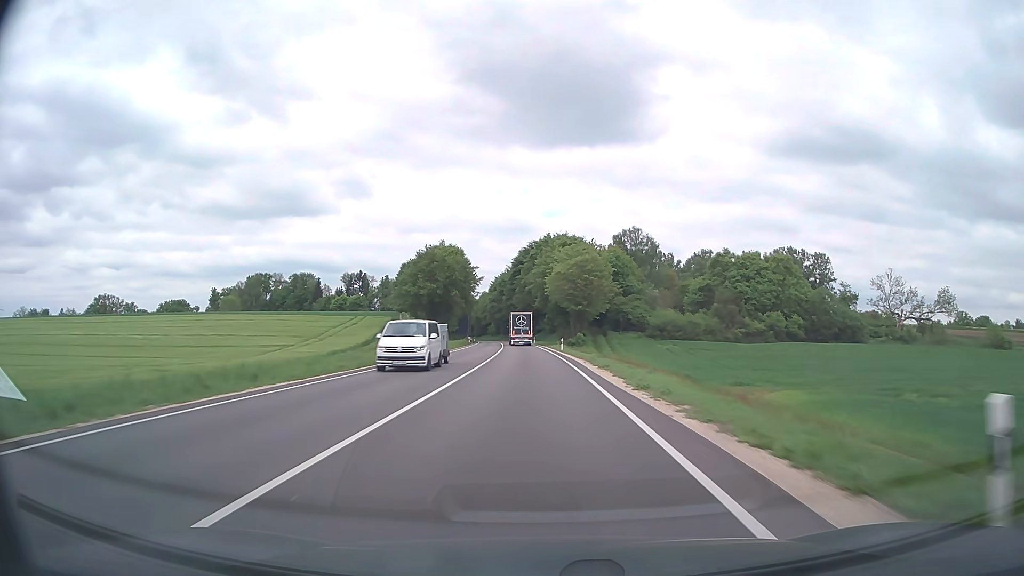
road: trunk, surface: asphalt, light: Day
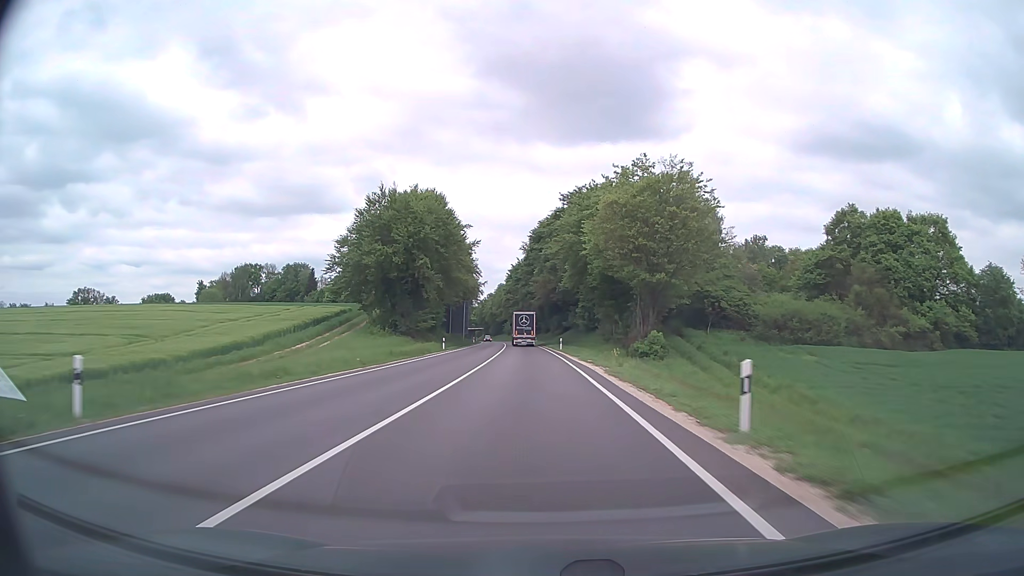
(-0.9, +46.3) m; -2°
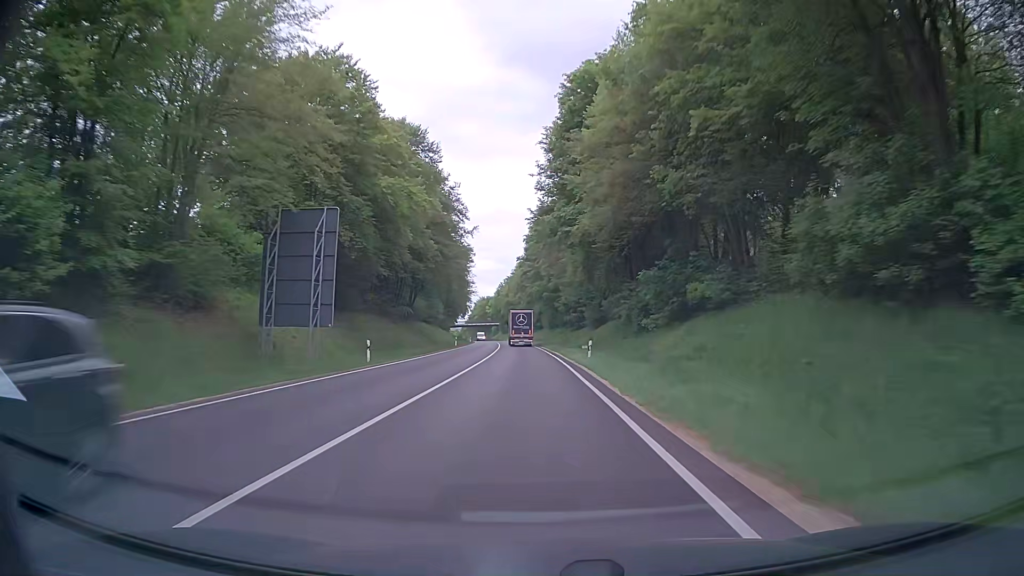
(-1.8, +78.0) m; -3°
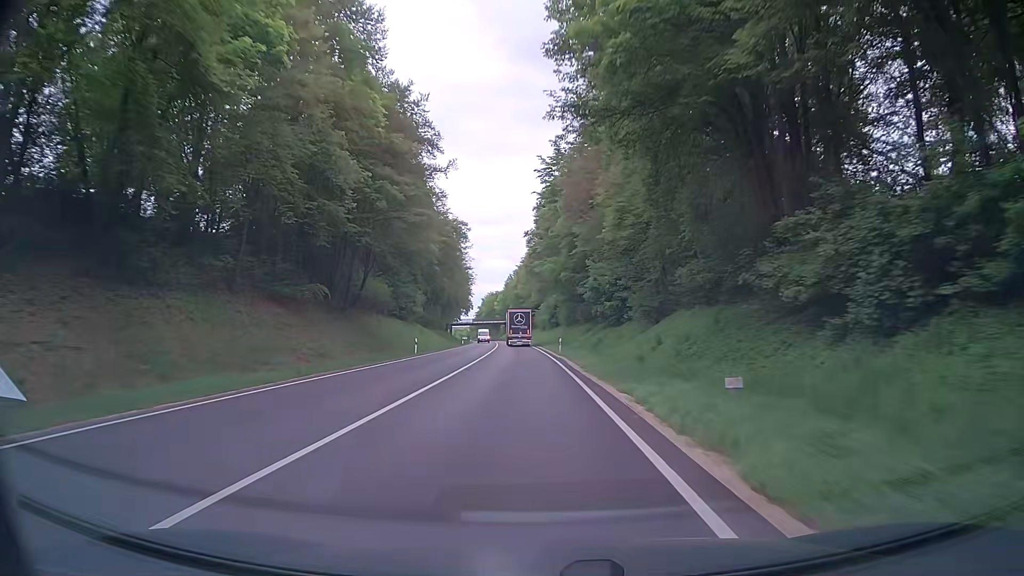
(-0.2, +31.4) m; -1°
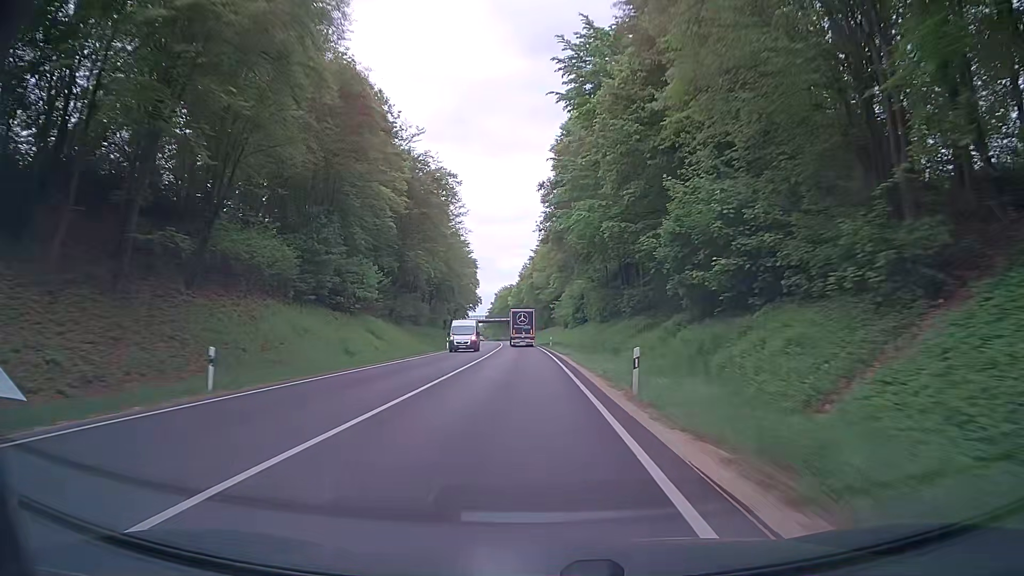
(-0.5, +31.4) m; -2°
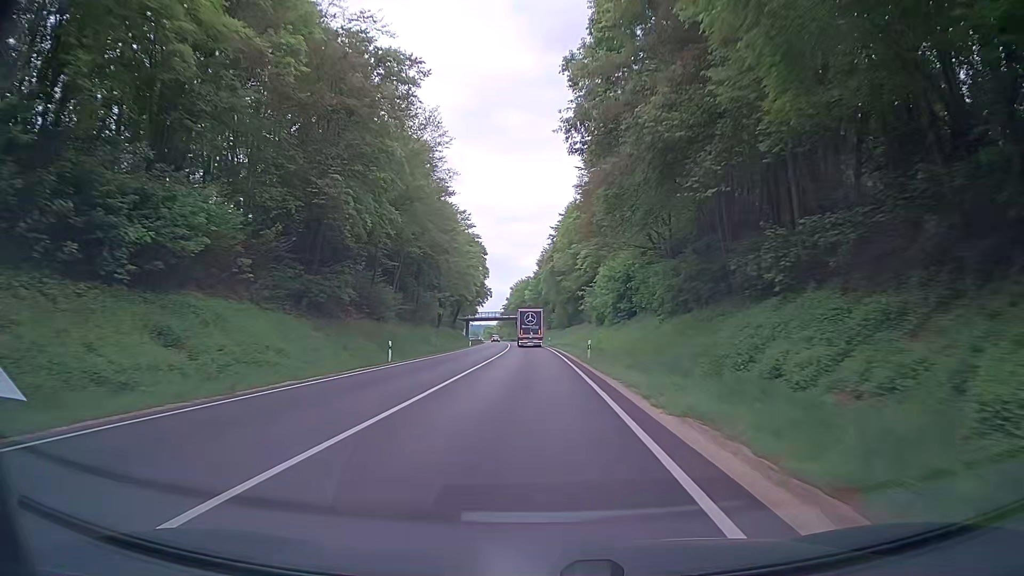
(-0.4, +31.3) m; -1°
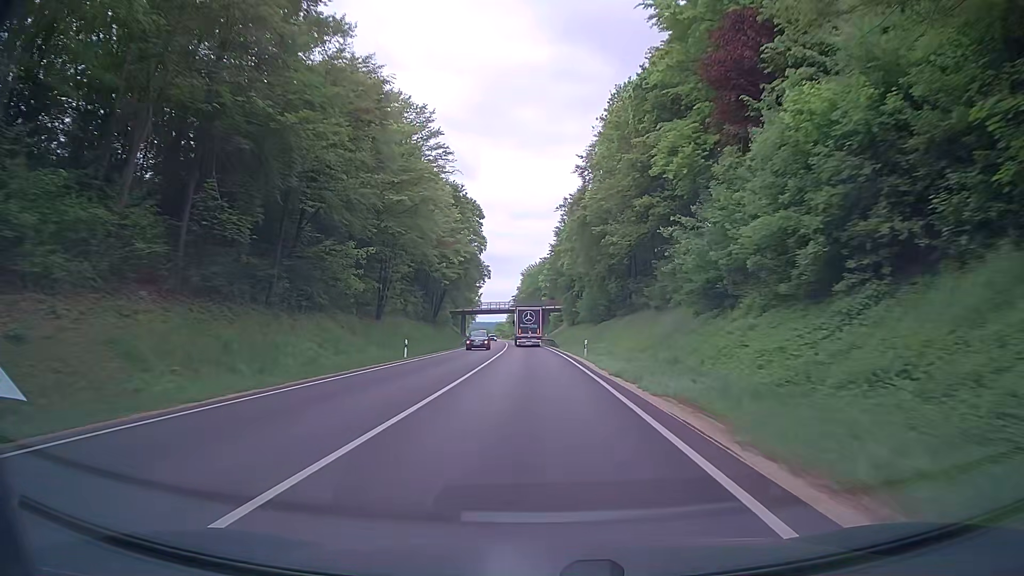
(-0.8, +46.8) m; -1°
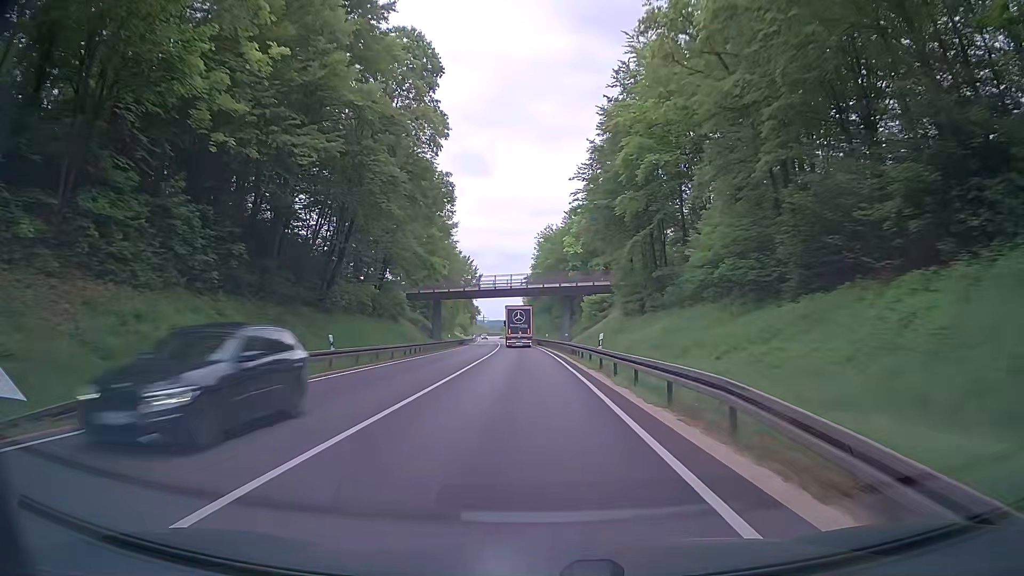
(-1.3, +62.2) m; -2°
(0, +10) (0, +20) (0, +30) (-1, +40) (-1, +50) (-1, +60) (-2, +70) (-2, +80) (-3, +90) (-3, +100) m
